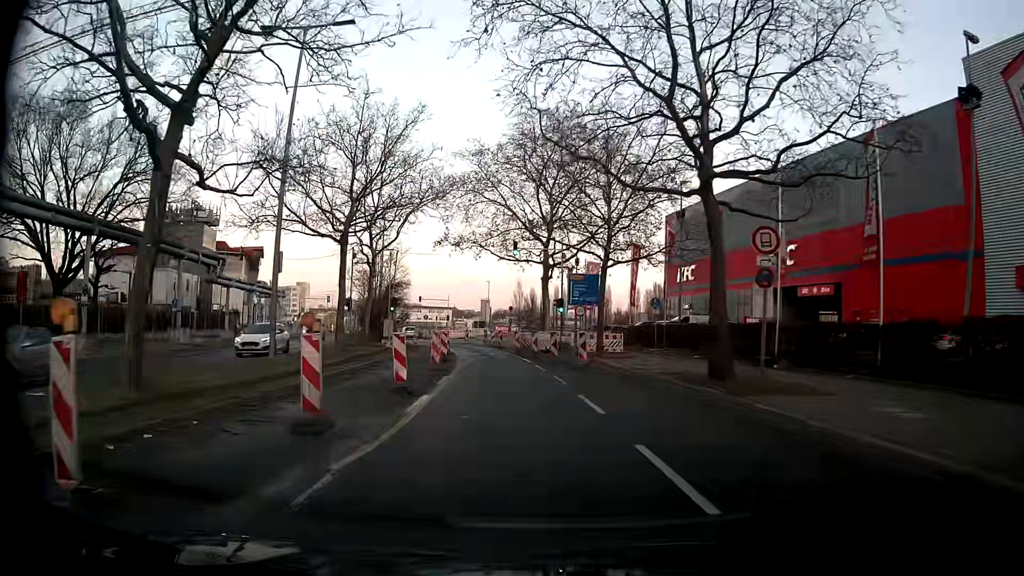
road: secondary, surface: asphalt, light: Day
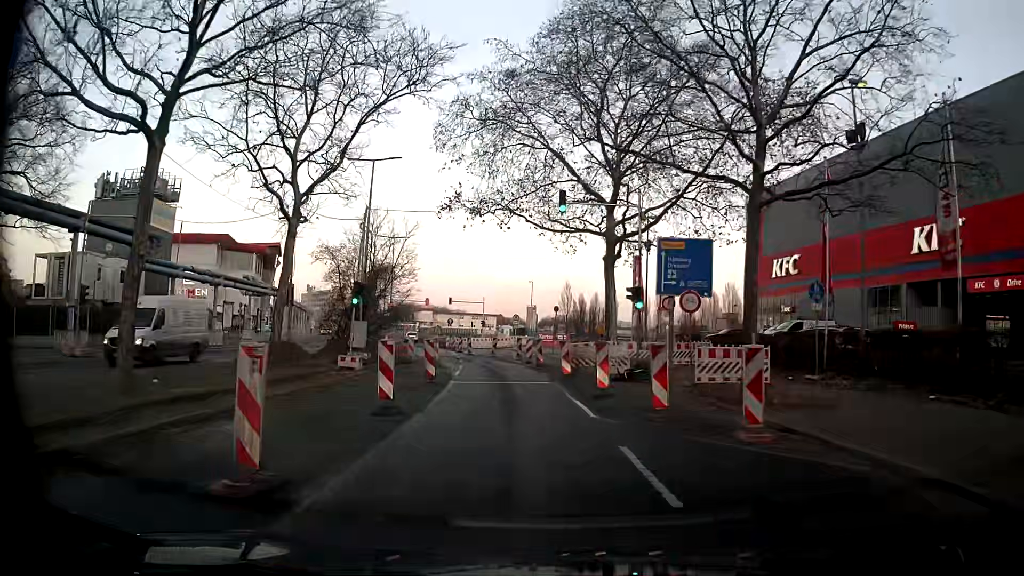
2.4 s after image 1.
(-0.5, +17.0) m; -4°
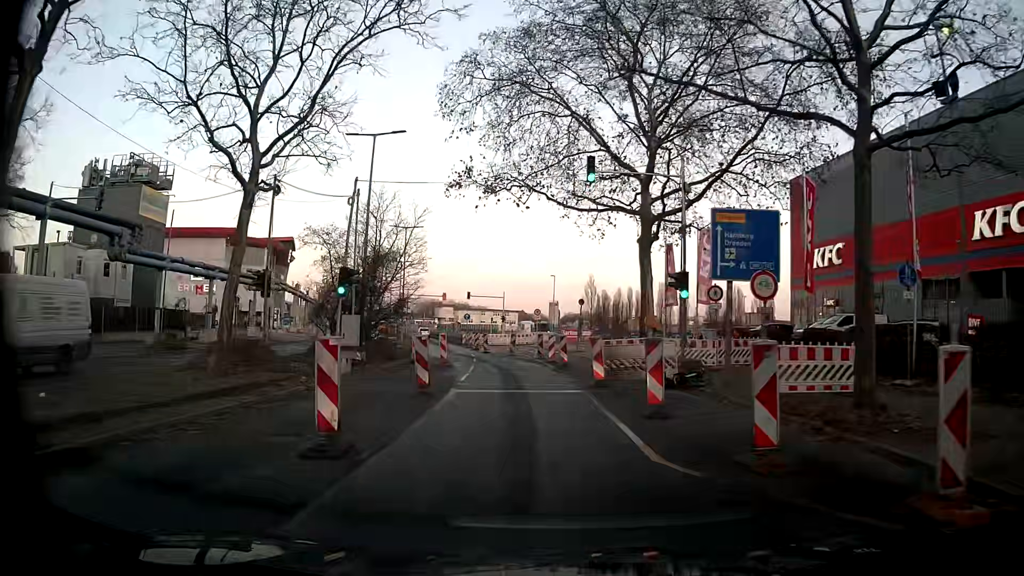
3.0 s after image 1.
(0.0, +4.4) m; -1°
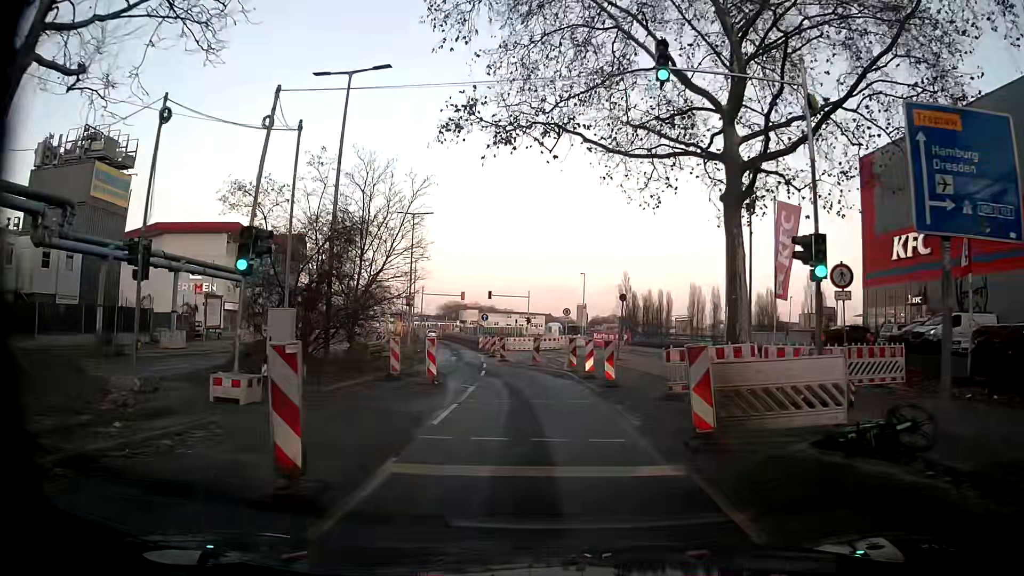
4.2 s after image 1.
(-0.2, +8.8) m; -4°
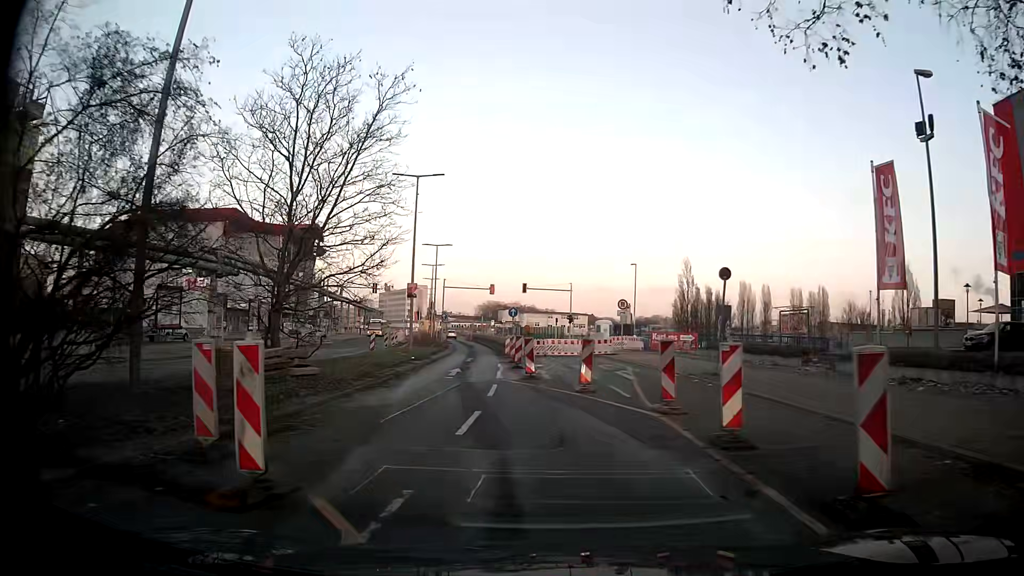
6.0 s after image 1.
(0.0, +13.4) m; -2°
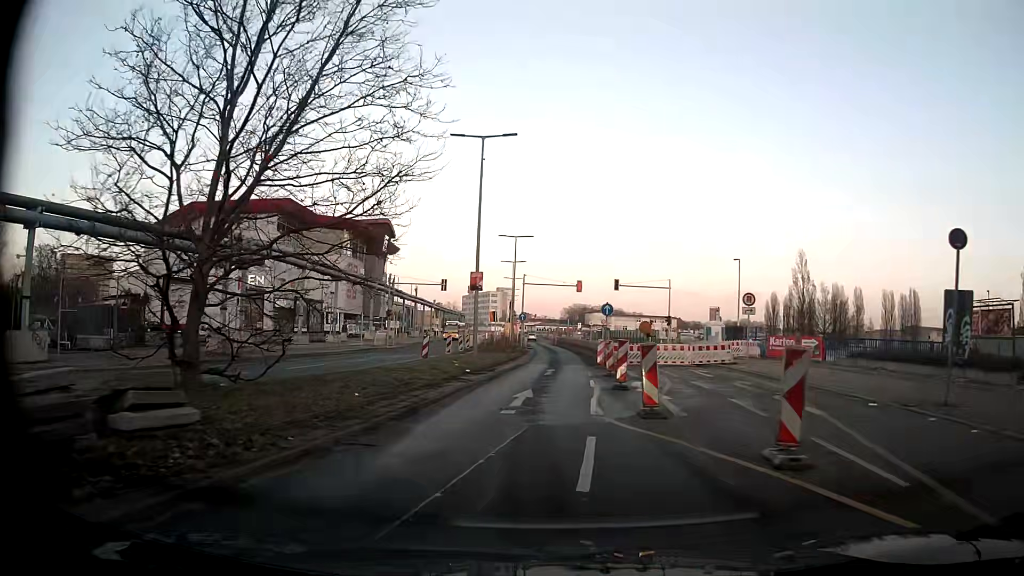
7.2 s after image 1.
(-0.6, +8.9) m; -7°
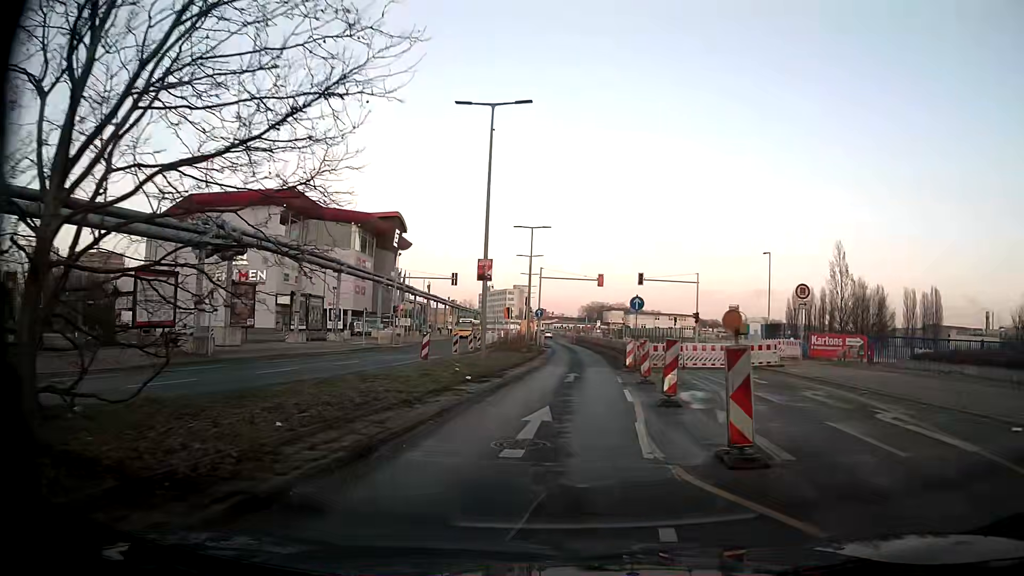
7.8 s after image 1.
(-0.1, +4.5) m; -2°
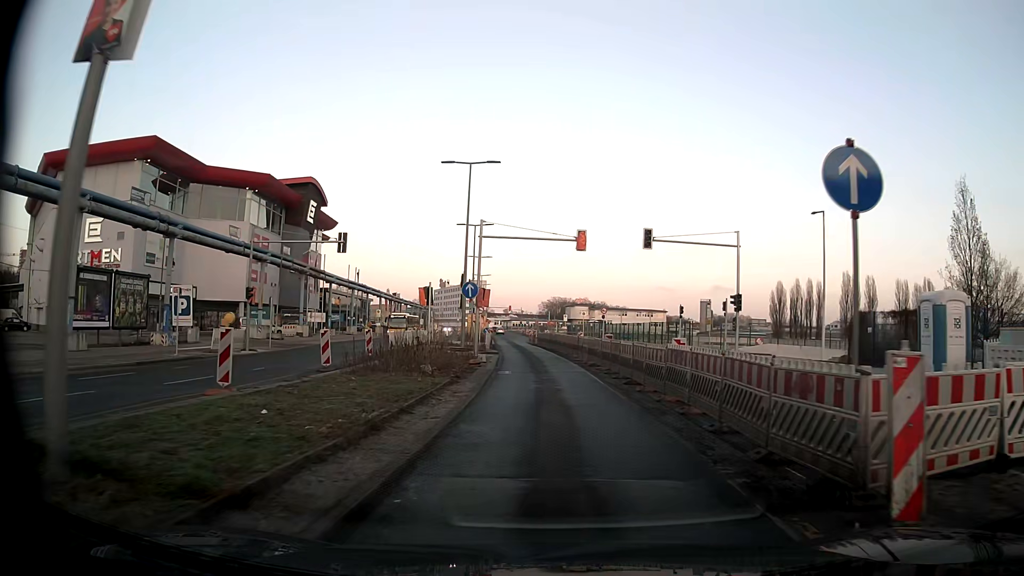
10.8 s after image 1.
(+0.6, +22.4) m; +3°
(0, +10) (0, +20) (0, +30) (-1, +40) (-2, +50) (-3, +60) (-3, +70) (-3, +80) (-2, +90) (-3, +100) m
